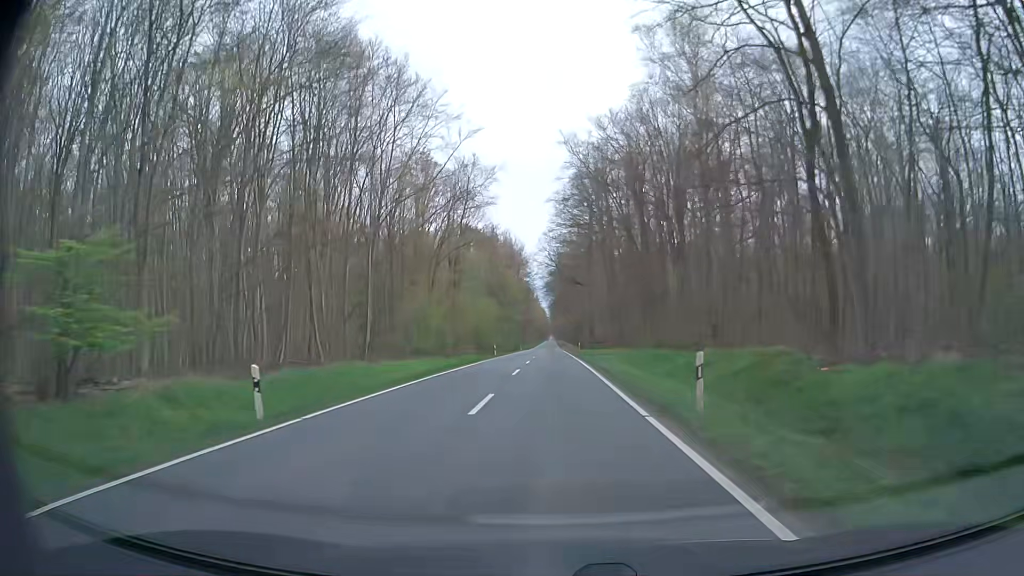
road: secondary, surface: asphalt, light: Day
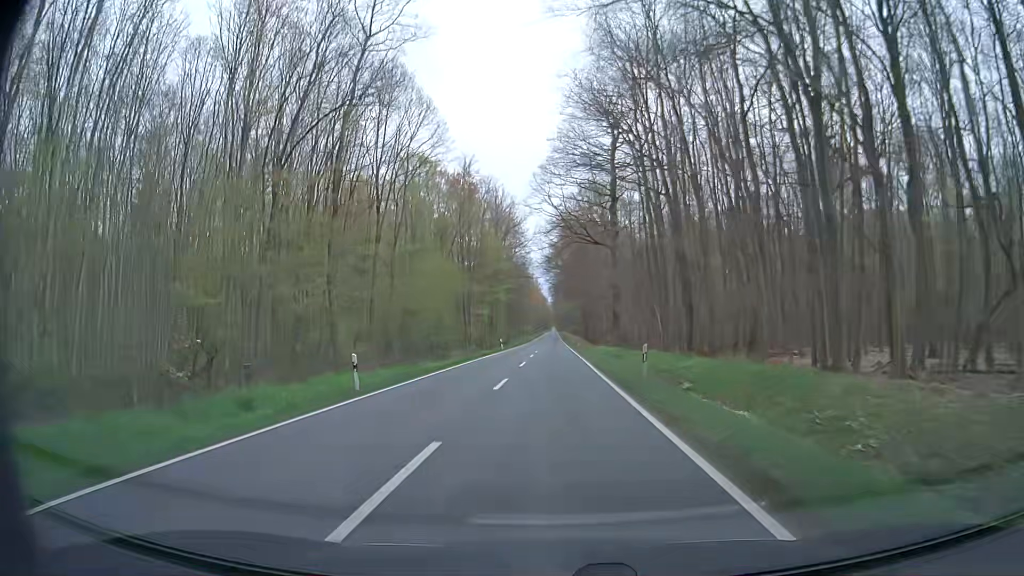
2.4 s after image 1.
(-0.3, +43.3) m; 0°
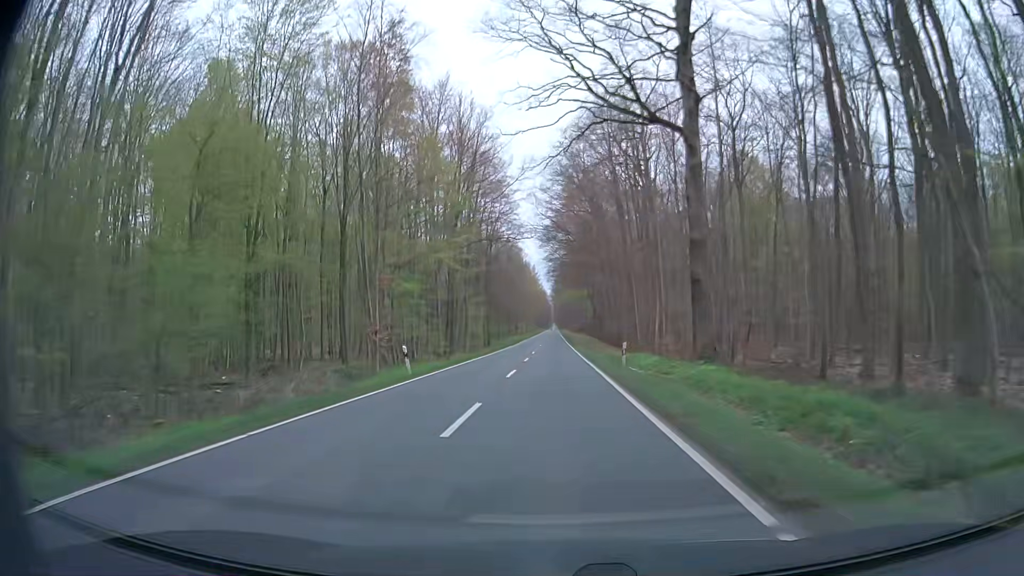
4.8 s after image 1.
(-0.3, +43.4) m; -1°
(0, +10) (0, +20) (0, +30) (0, +40) (0, +50) (+1, +60) (+1, +70) (+1, +80) (+1, +90) (+1, +100) m
